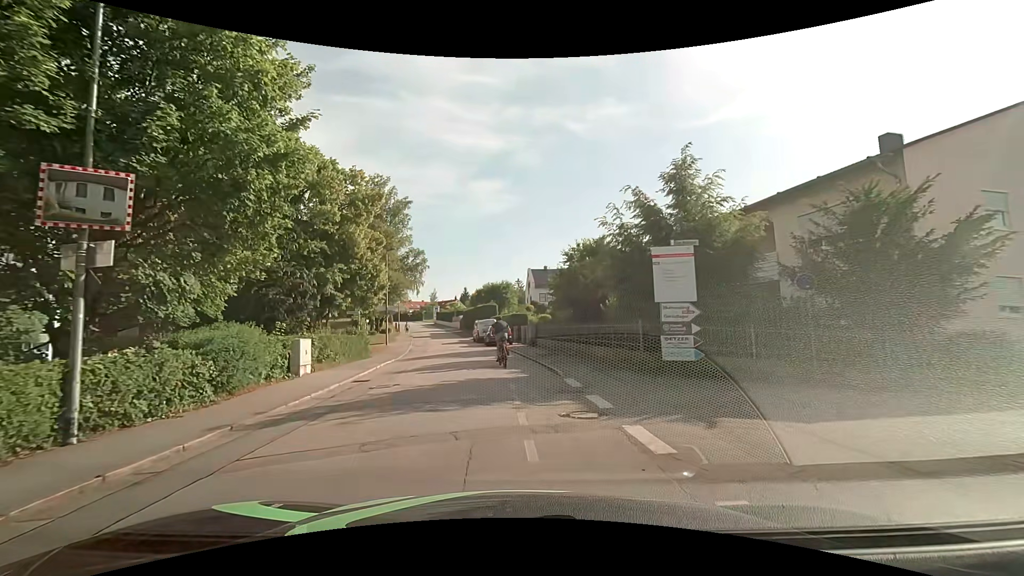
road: residential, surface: asphalt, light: Day
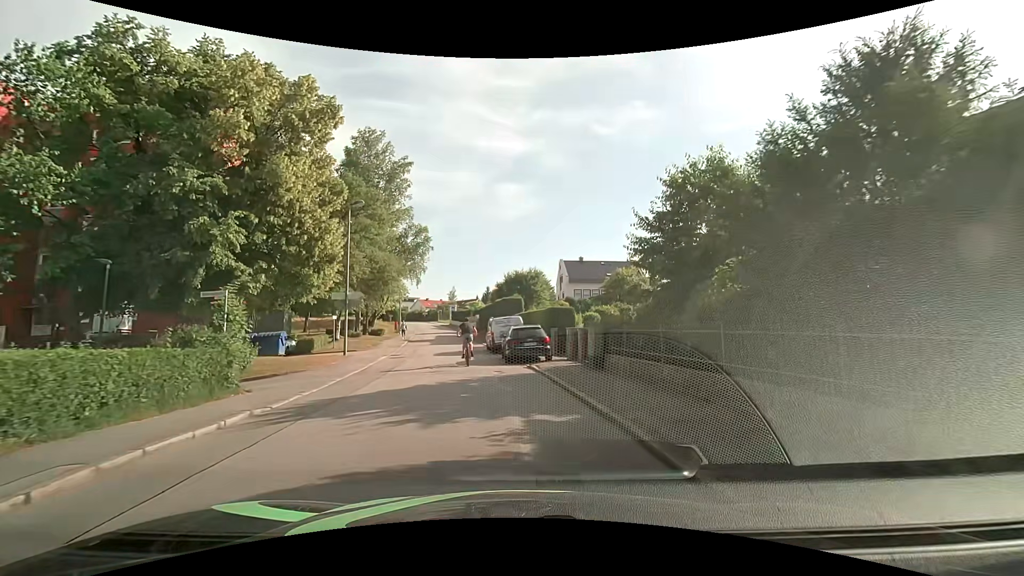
(-0.8, +15.9) m; -4°
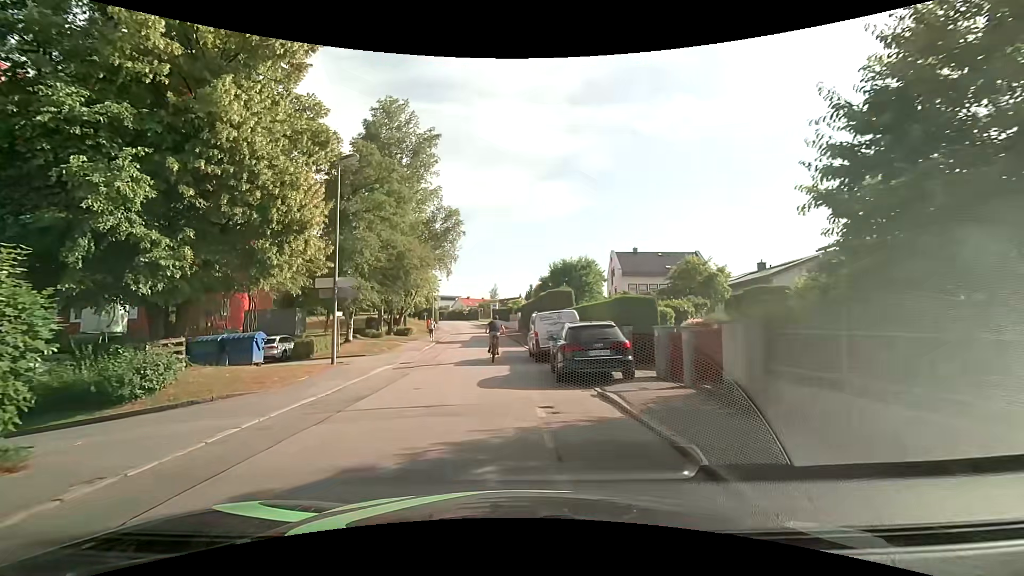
(-0.1, +7.5) m; -4°
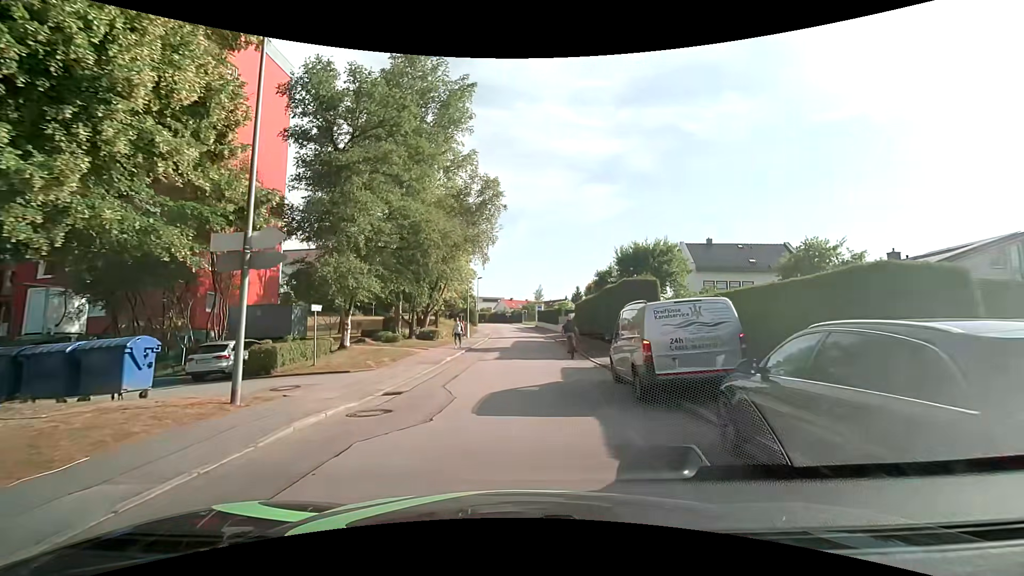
(-0.6, +9.6) m; -4°
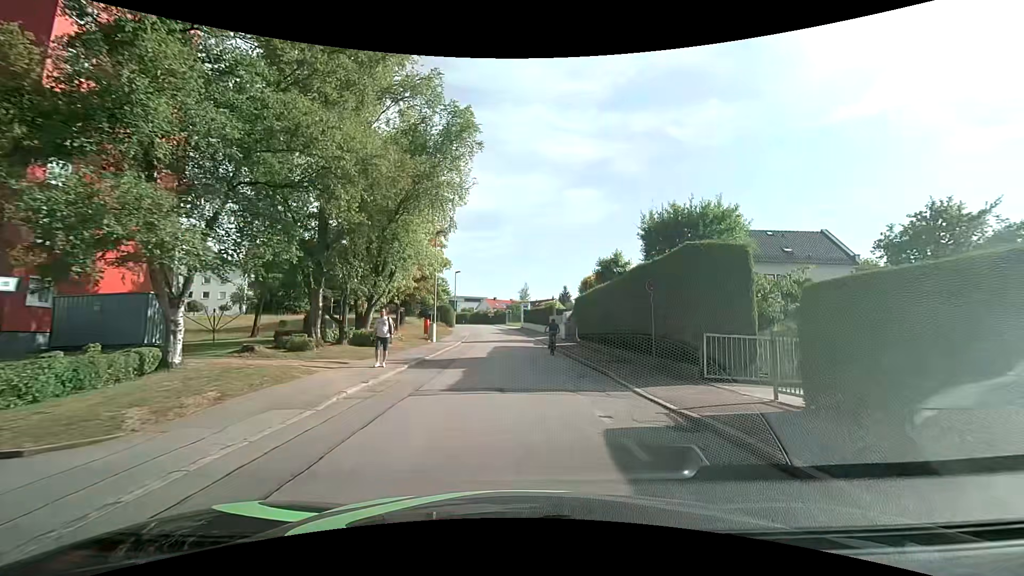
(0.0, +10.8) m; +1°
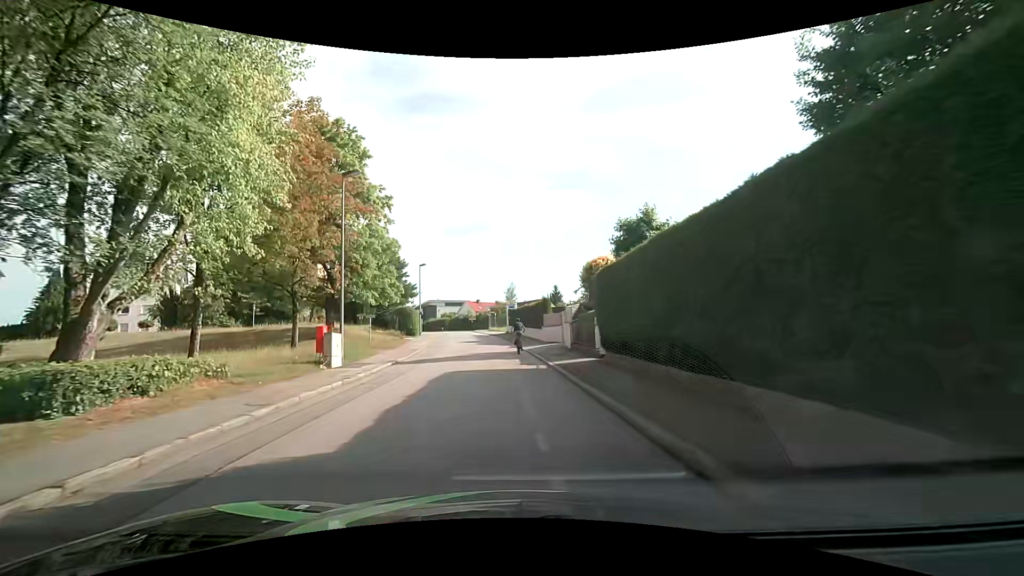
(+0.8, +15.7) m; +2°
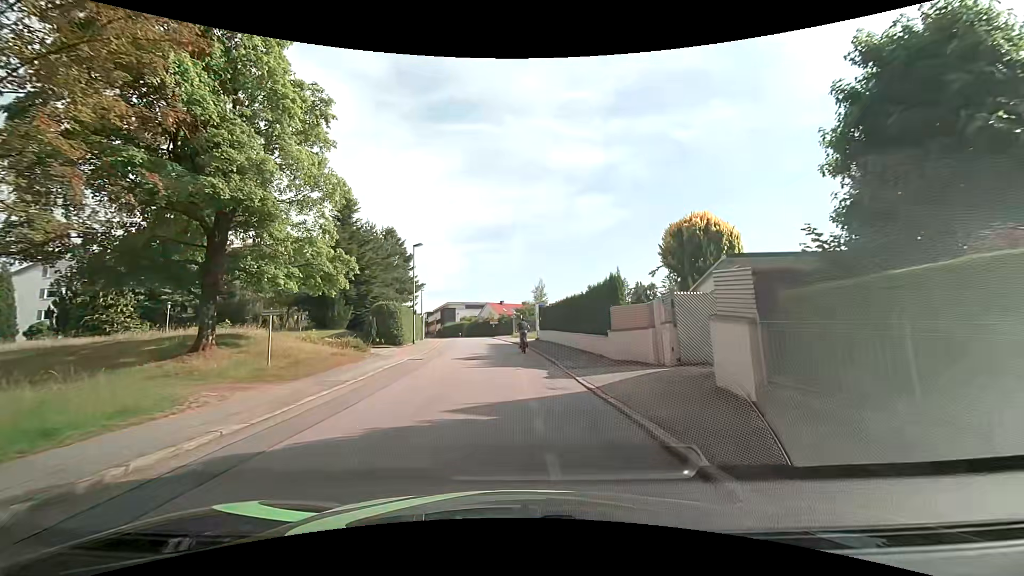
(-0.6, +17.1) m; -4°
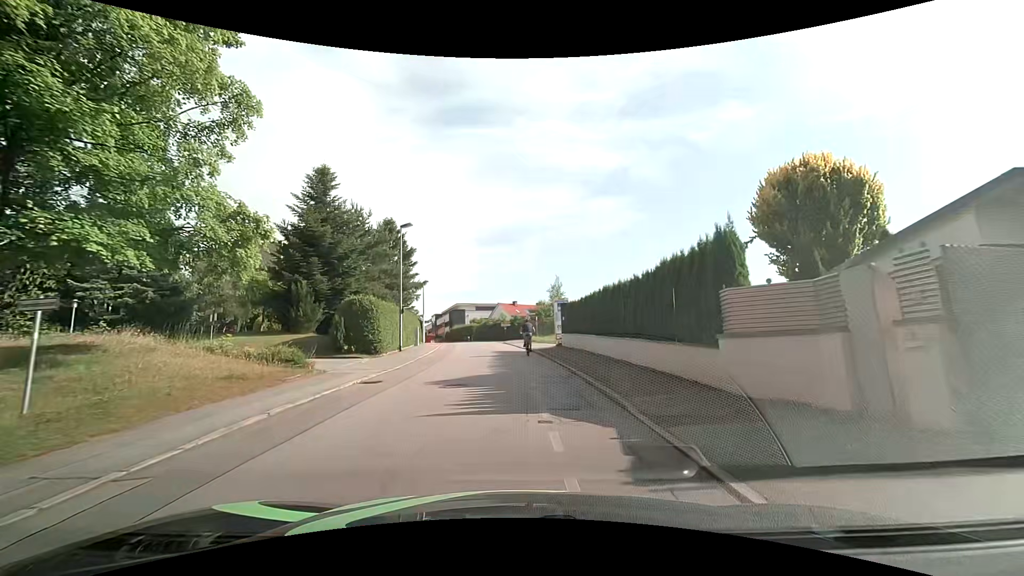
(-0.1, +9.0) m; -2°
